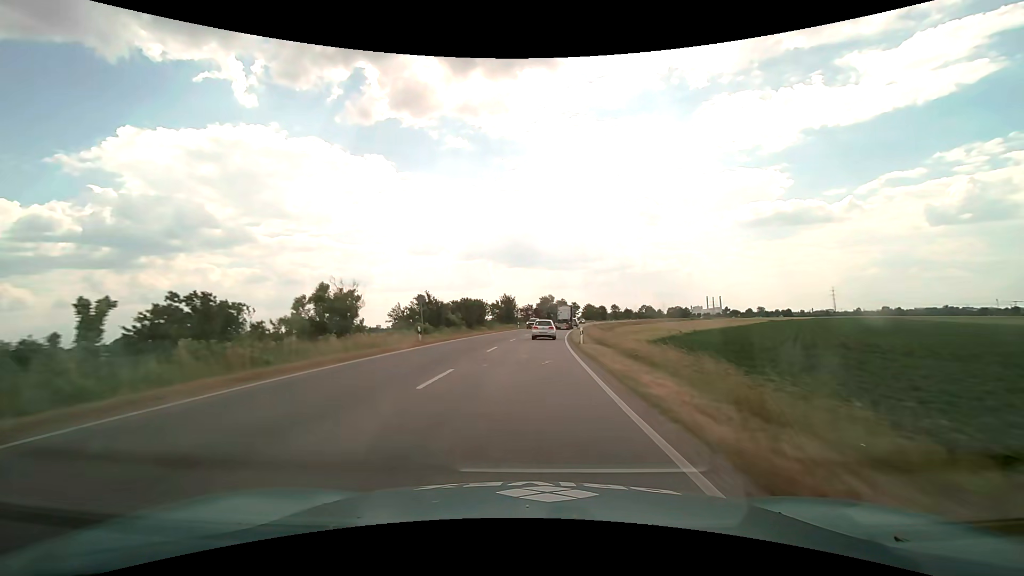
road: primary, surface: asphalt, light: Day
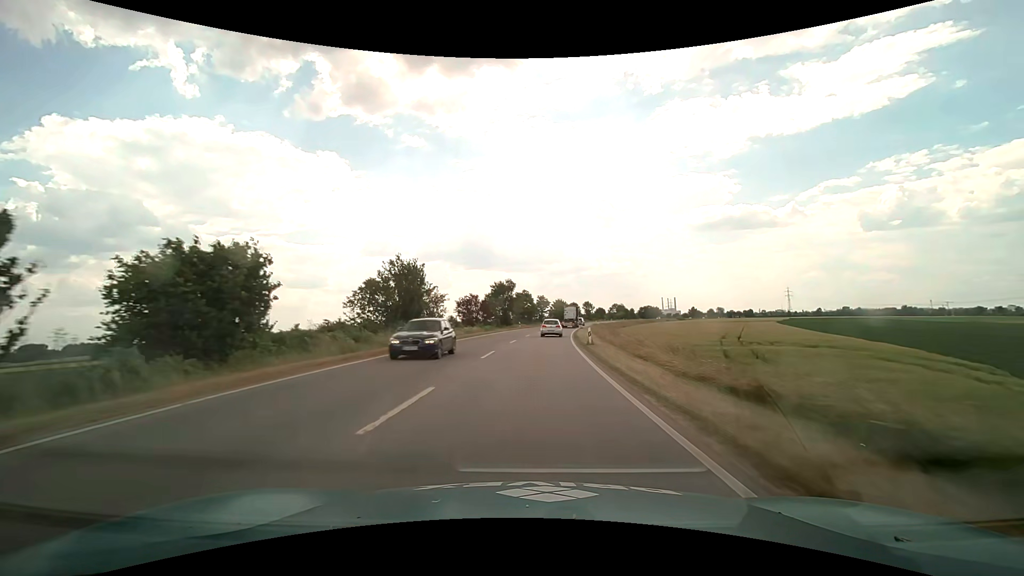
(+2.1, +52.3) m; +5°
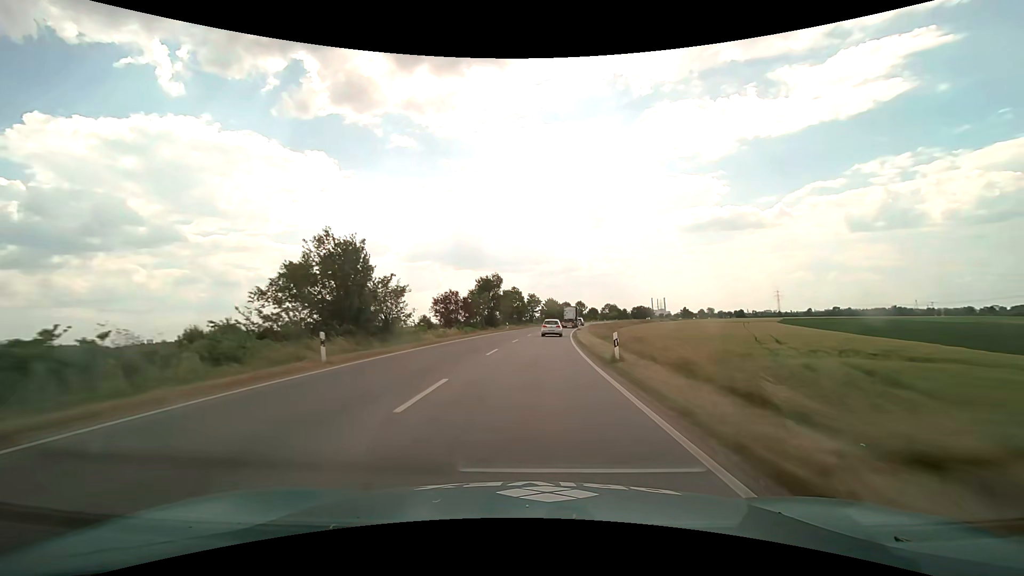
(+0.1, +10.5) m; +1°
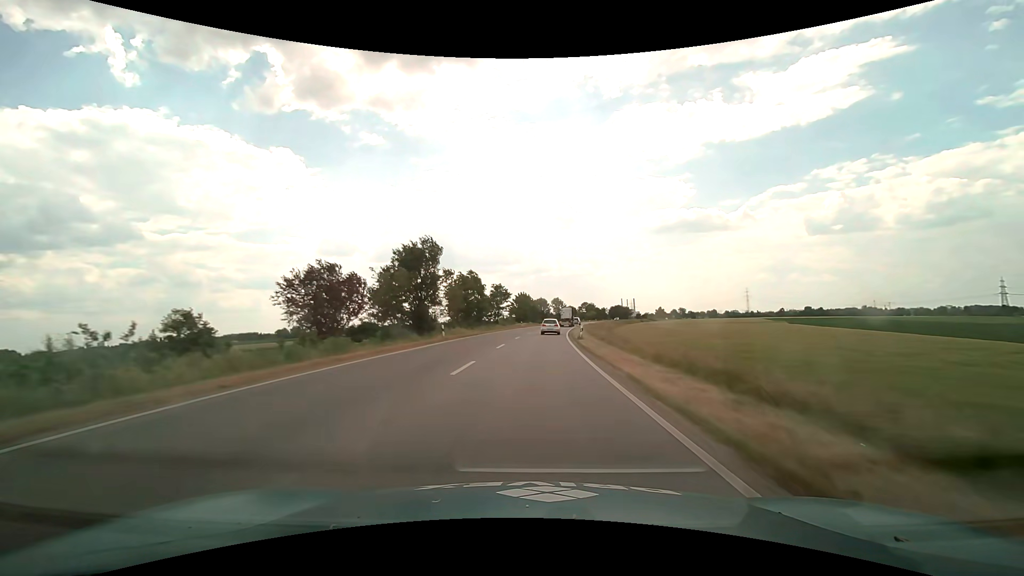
(+0.9, +31.6) m; +3°
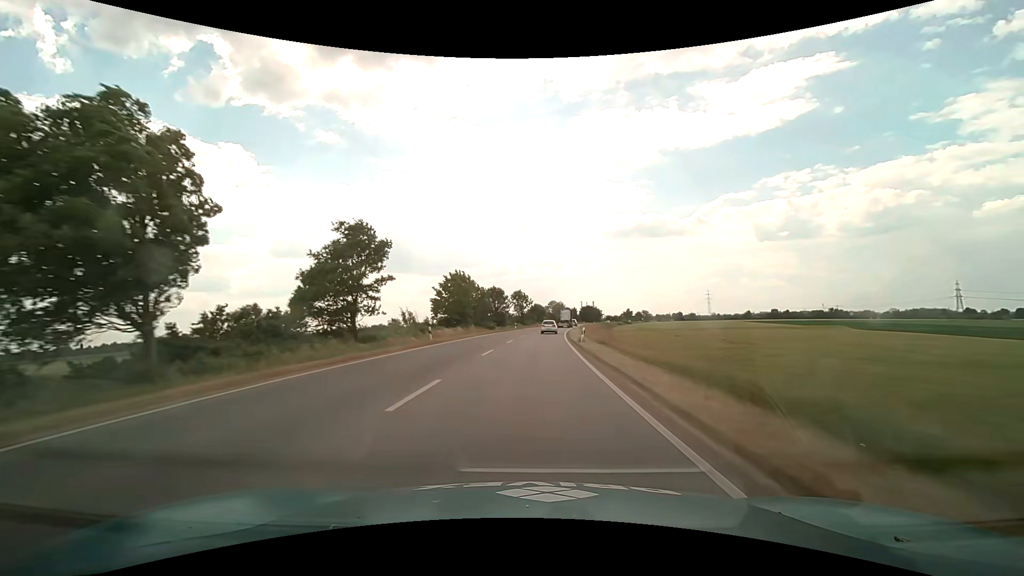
(+2.3, +53.3) m; +5°
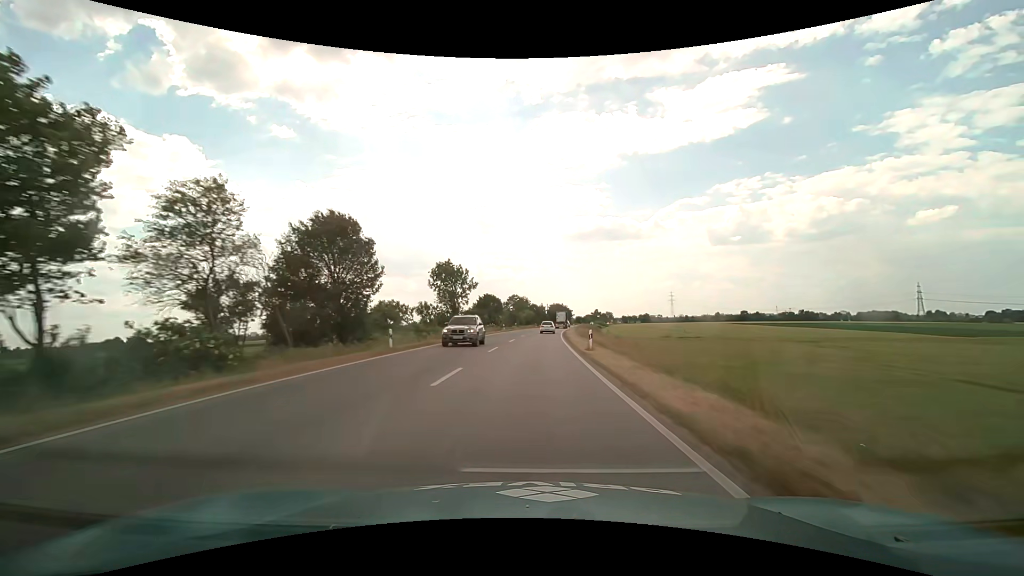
(+2.4, +57.7) m; +5°
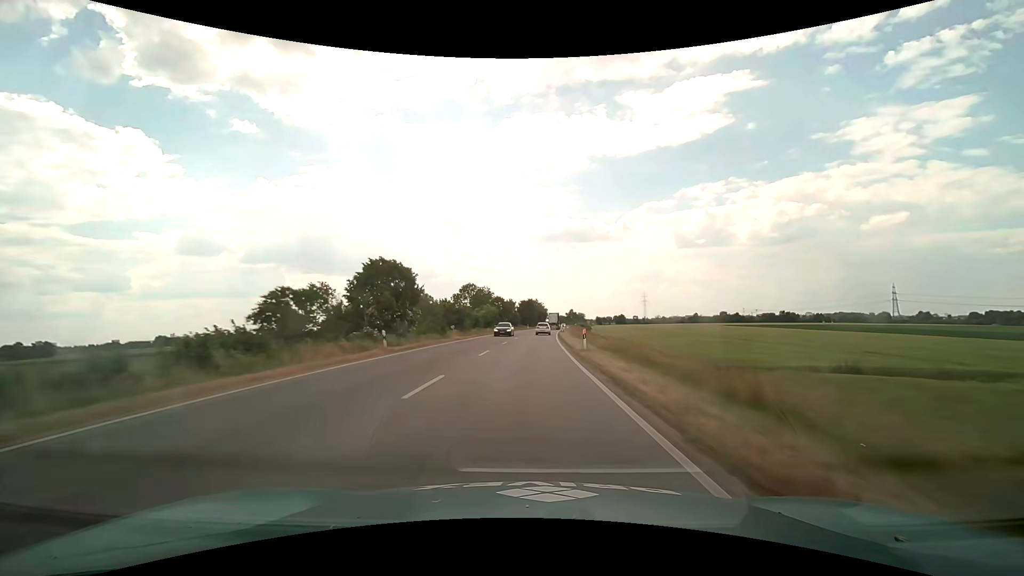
(+1.6, +50.4) m; +4°
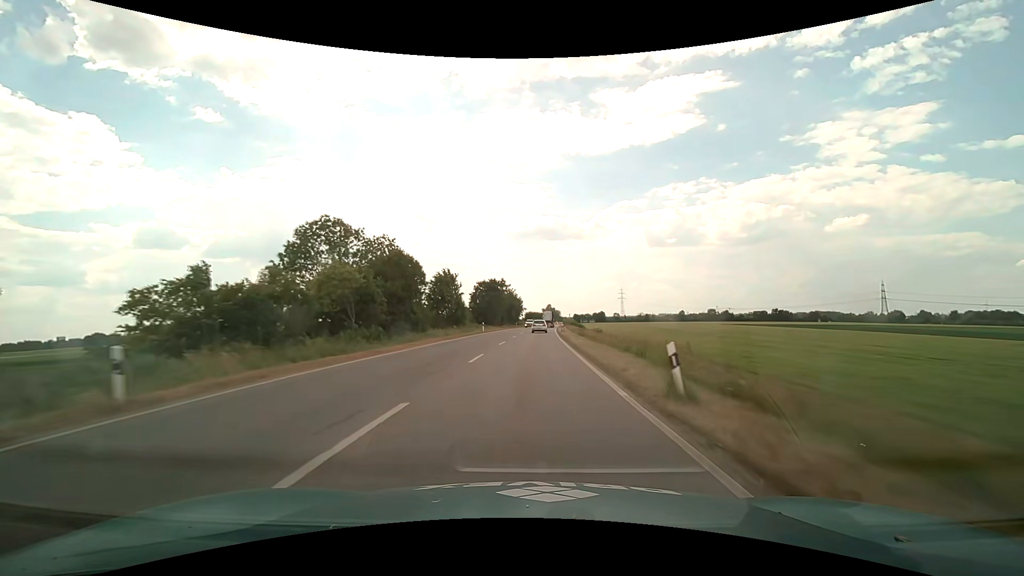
(+1.7, +65.5) m; +3°
(0, +10) (0, +20) (0, +30) (+1, +40) (+1, +50) (+1, +60) (+2, +70) (+2, +80) (+3, +90) (+4, +100) m
